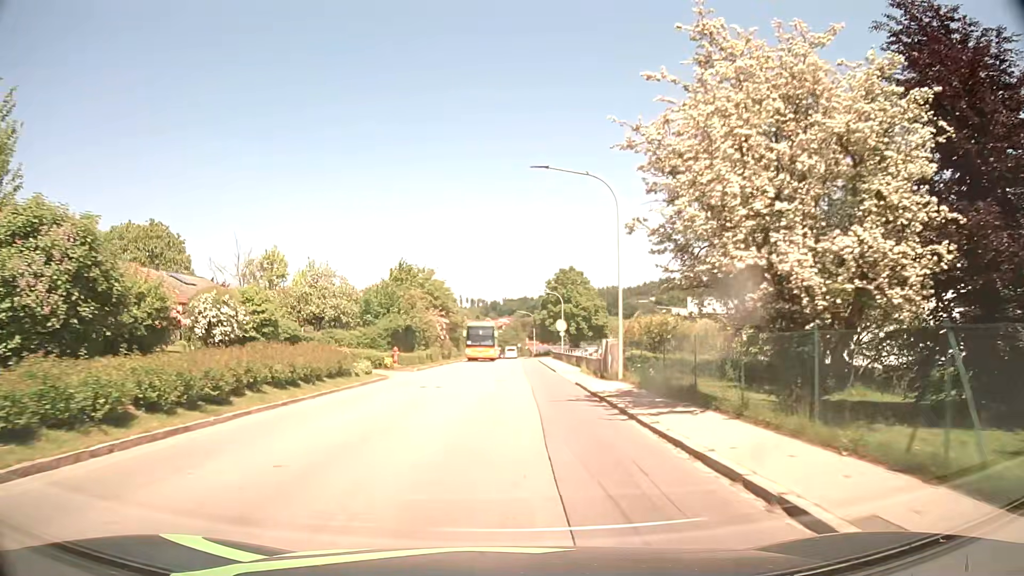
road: tertiary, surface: asphalt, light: Day
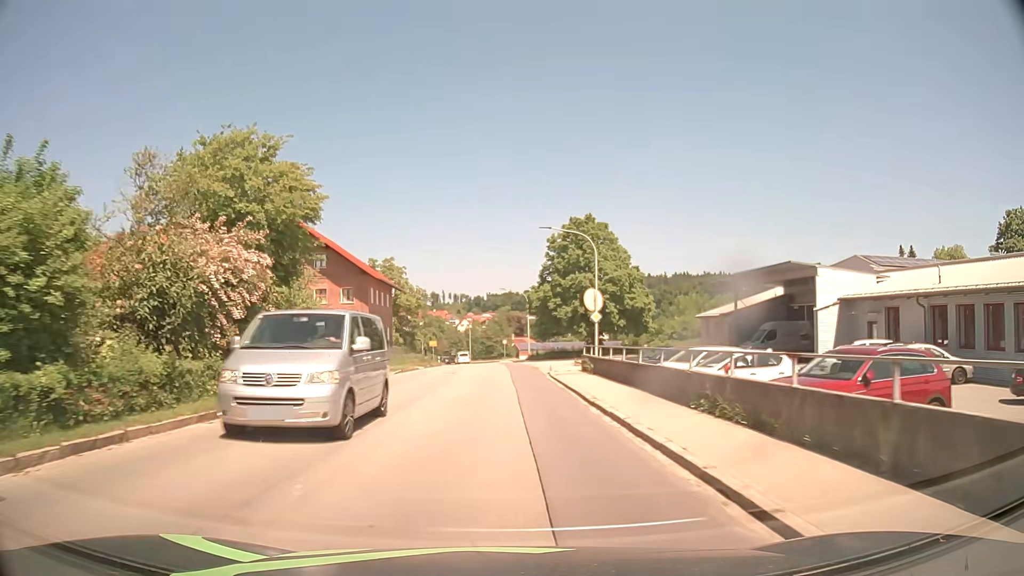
(+0.7, +38.0) m; +1°
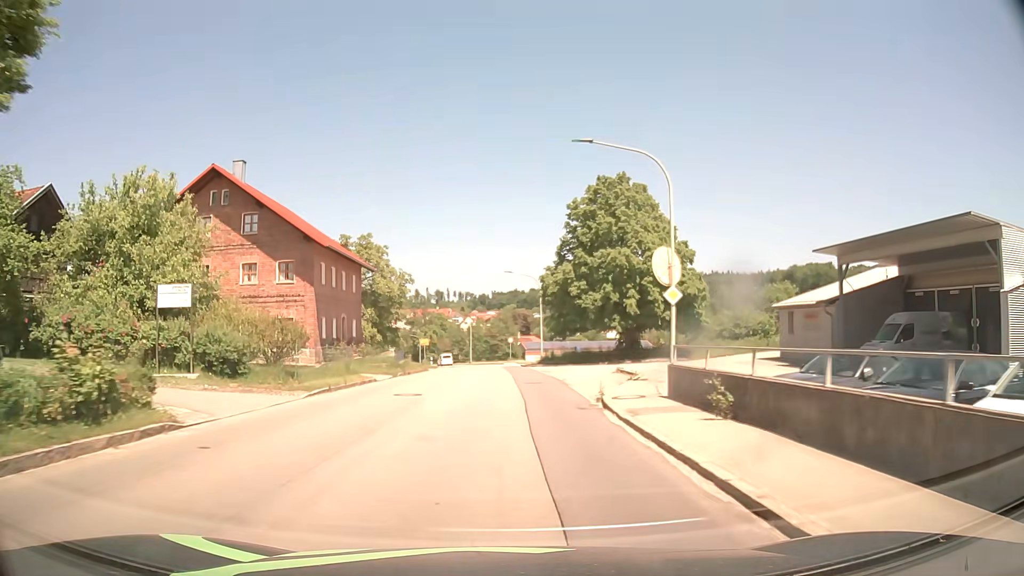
(+0.1, +15.2) m; 0°
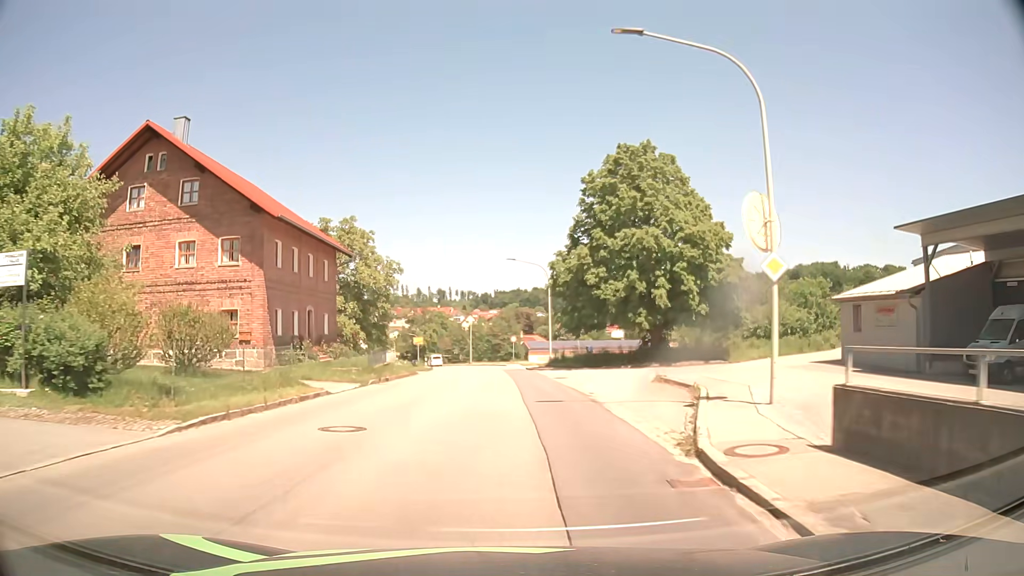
(0.0, +7.6) m; 0°
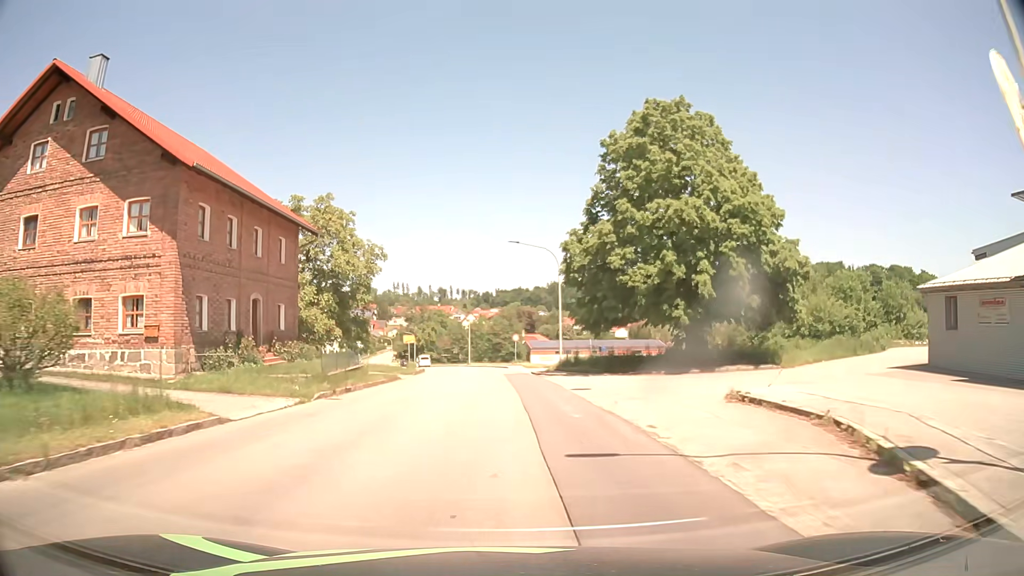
(0.0, +7.6) m; 0°
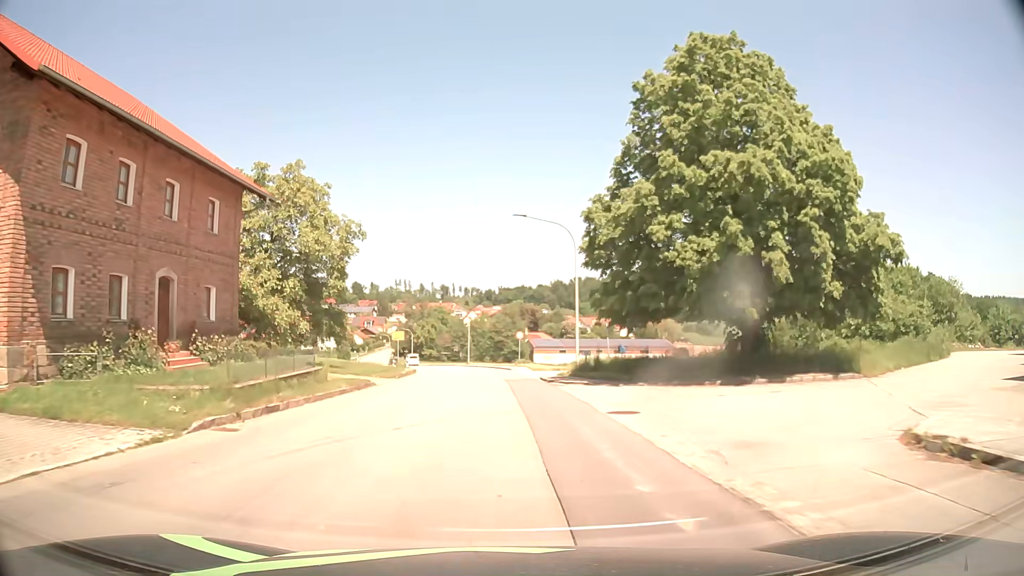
(0.0, +7.6) m; 0°
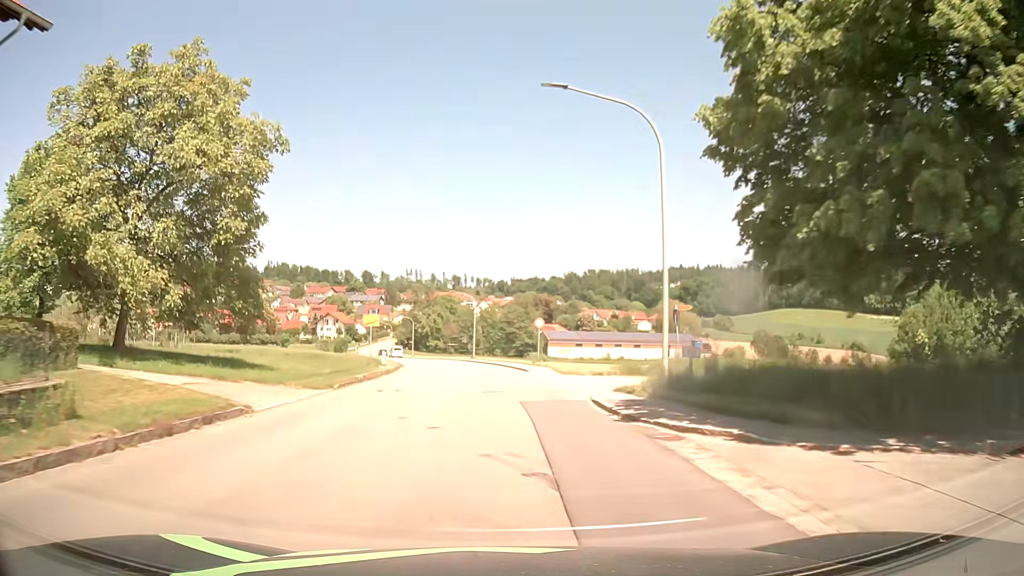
(-0.1, +15.3) m; -1°
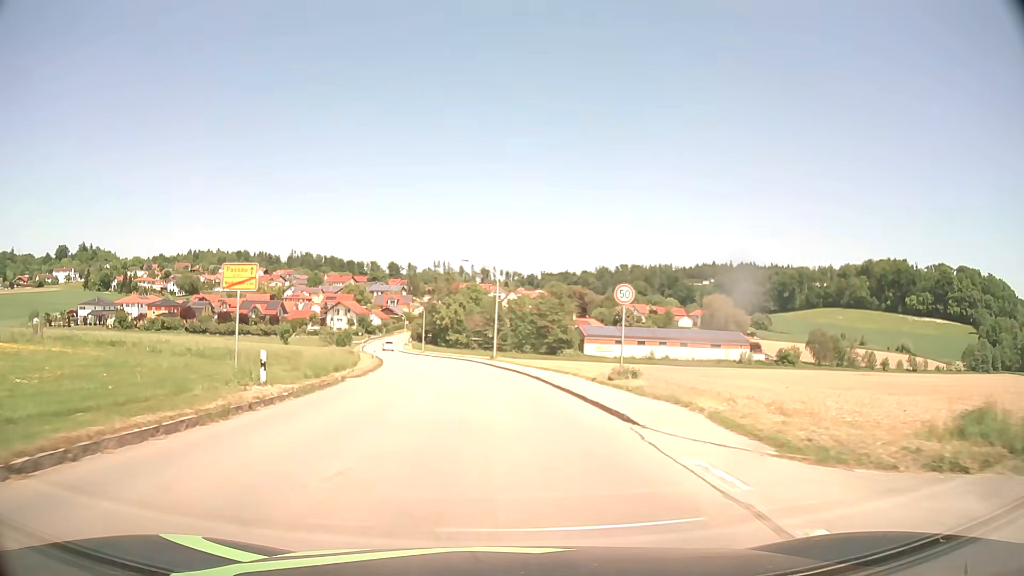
(-0.5, +23.1) m; -3°
(0, +10) (-1, +20) (-1, +30) (-3, +40) (-4, +50) (-6, +60) (-8, +69) (-10, +79) (-13, +89) (-15, +99) m
